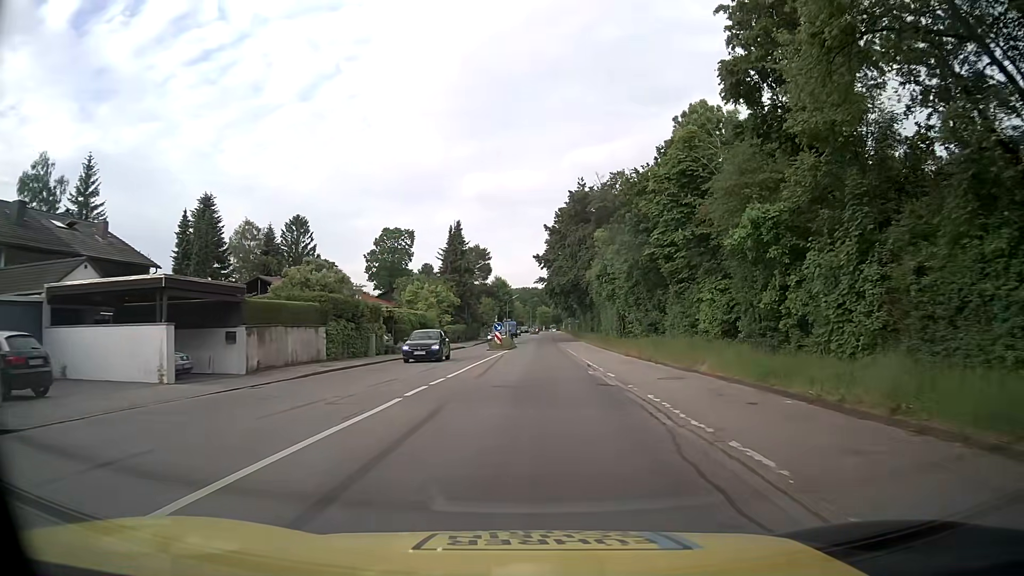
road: tertiary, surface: asphalt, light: Day
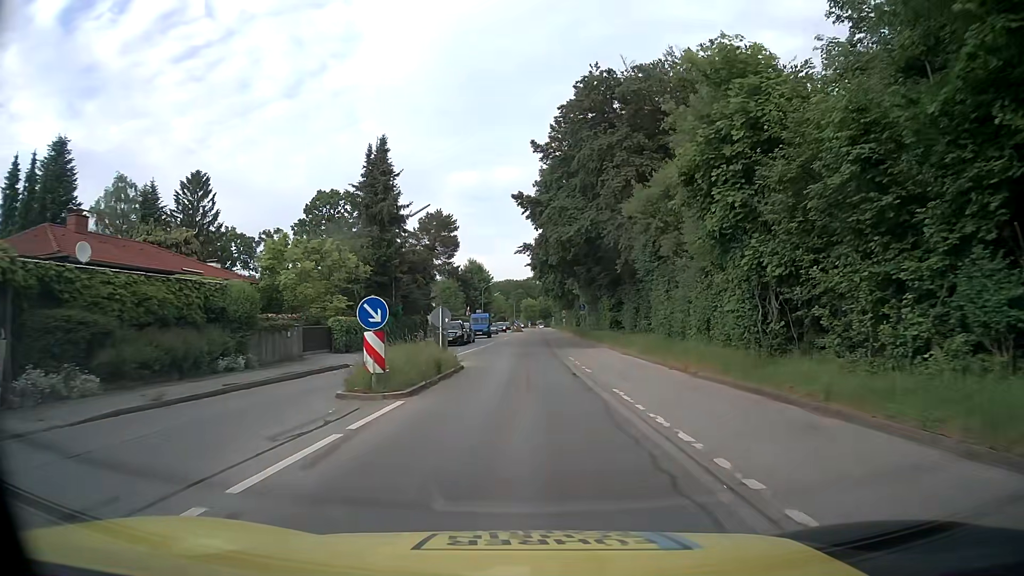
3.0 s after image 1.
(+0.5, +32.3) m; +2°
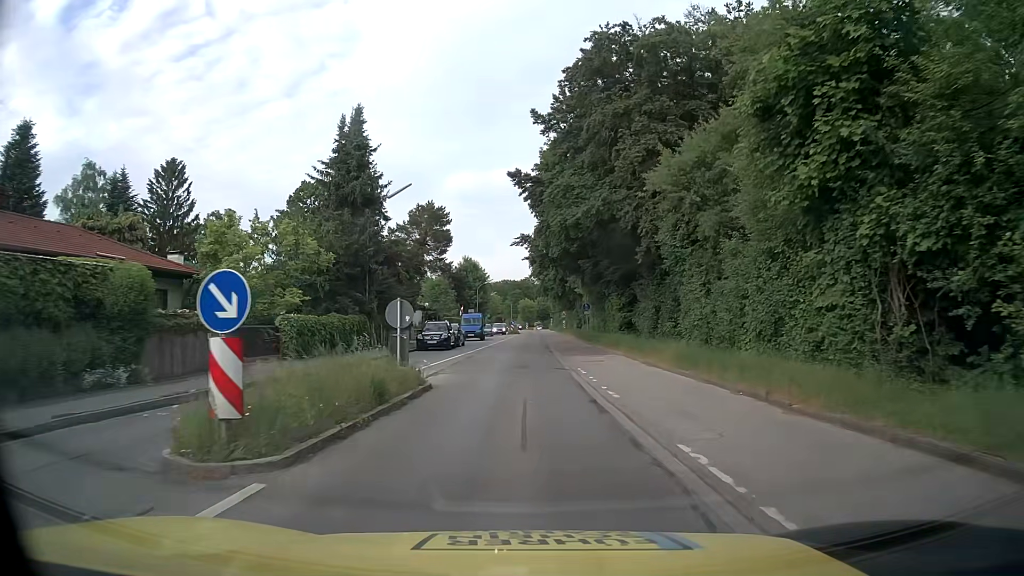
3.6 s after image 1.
(-0.1, +6.3) m; -1°
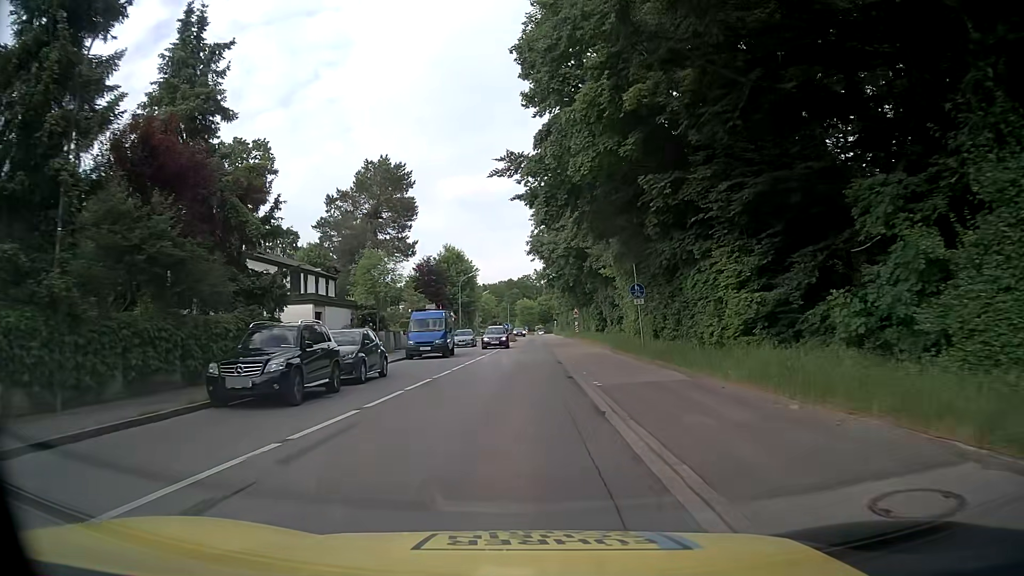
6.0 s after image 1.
(+0.2, +24.7) m; +1°
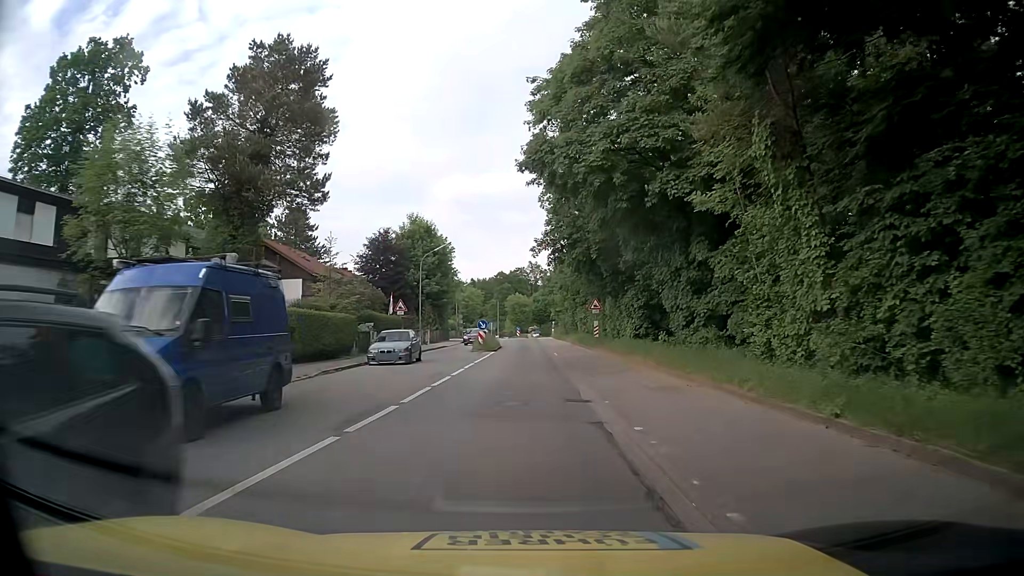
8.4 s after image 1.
(-0.1, +25.0) m; 0°
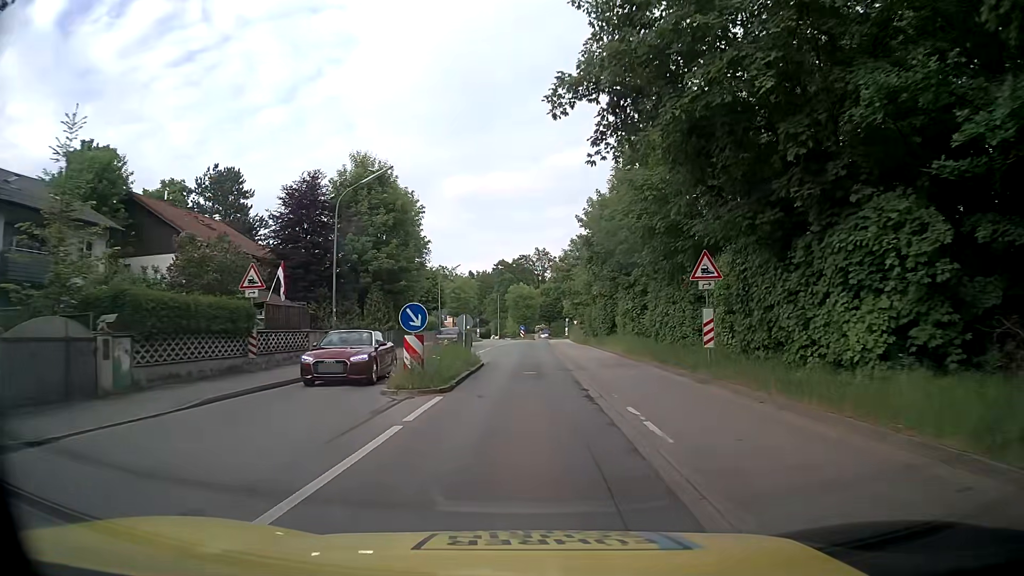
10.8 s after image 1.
(0.0, +25.3) m; 0°
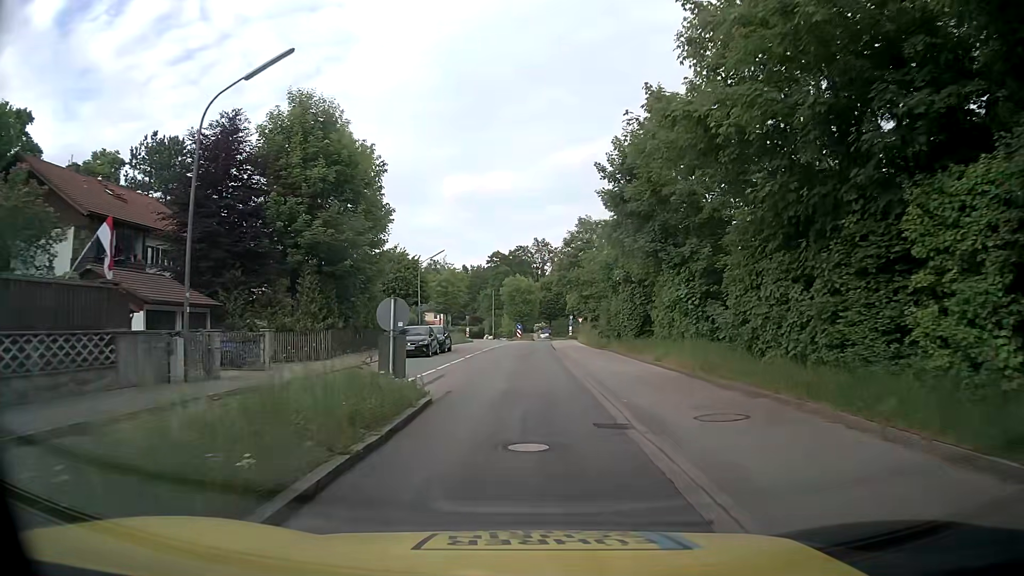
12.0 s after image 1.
(0.0, +12.8) m; 0°
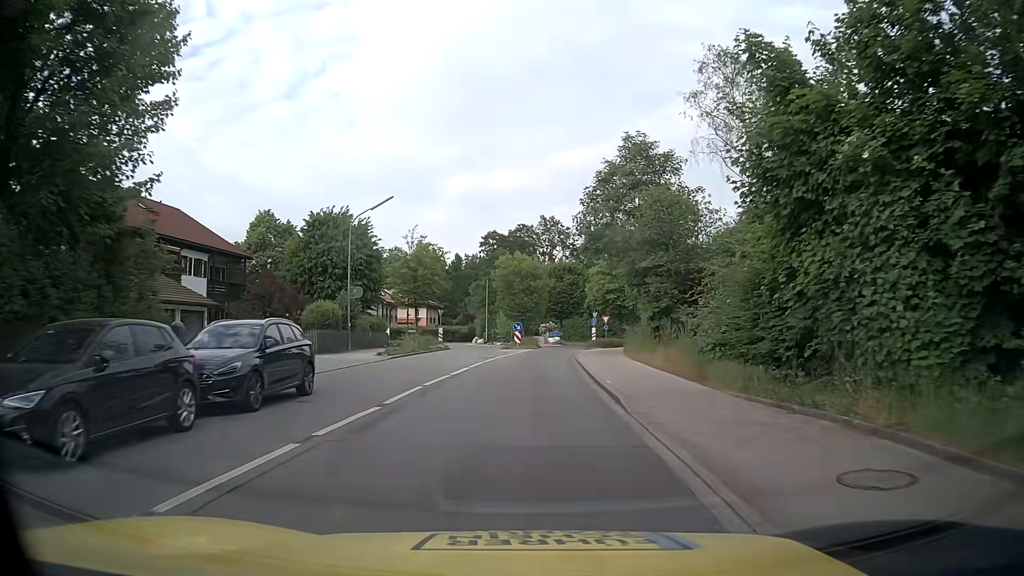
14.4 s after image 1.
(0.0, +25.4) m; 0°
(0, +10) (0, +20) (0, +30) (+1, +40) (+2, +50) (+3, +60) (+7, +69) (+13, +77) (+21, +83) (+30, +87) m
